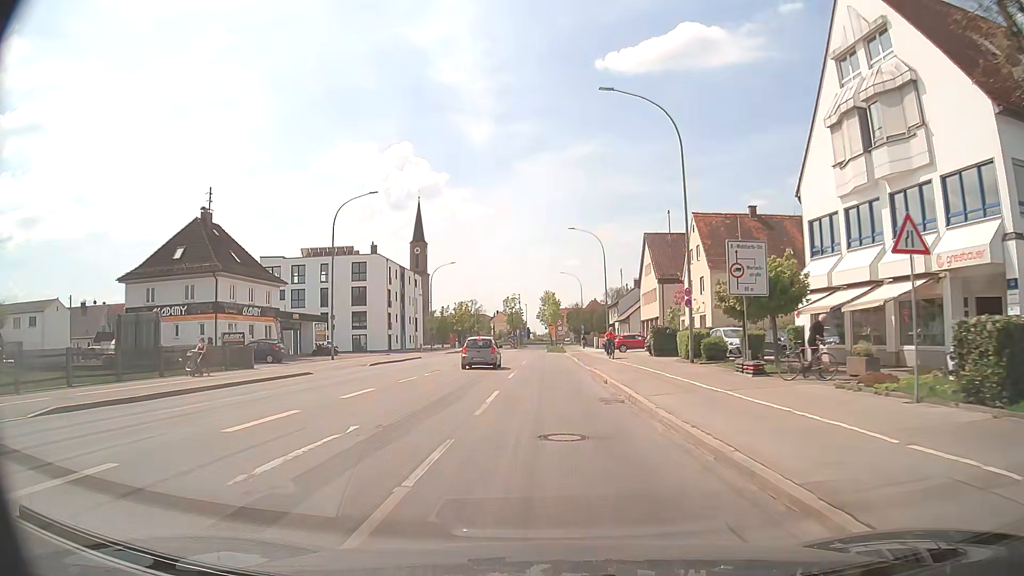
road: tertiary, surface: asphalt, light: Day
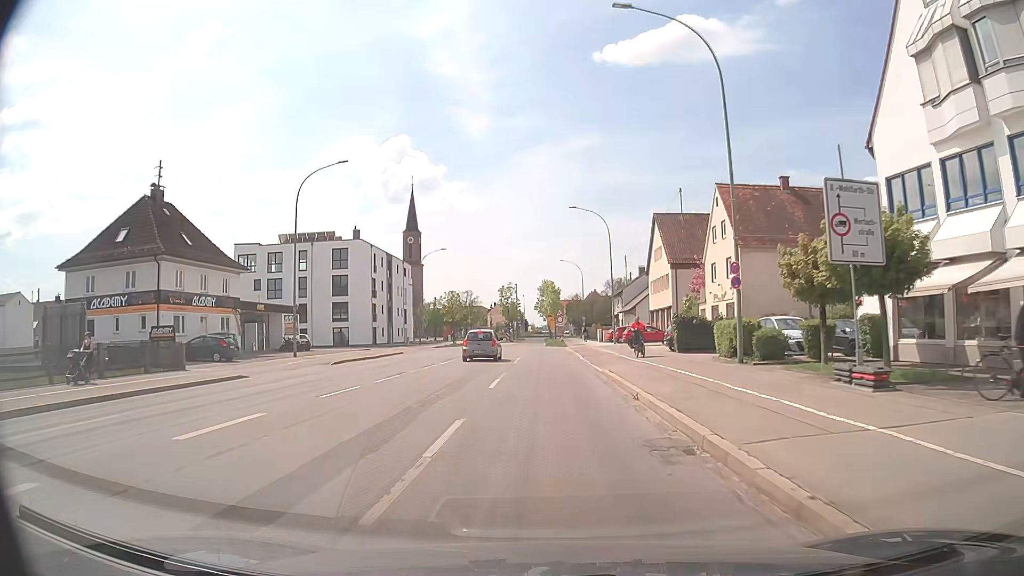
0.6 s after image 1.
(0.0, +7.4) m; 0°
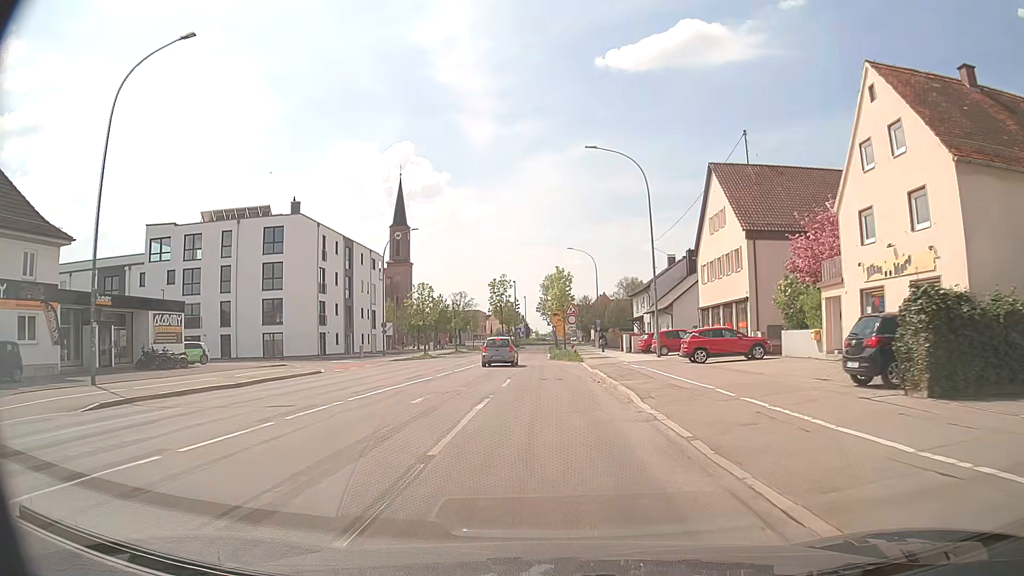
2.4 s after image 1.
(-0.1, +21.3) m; -1°
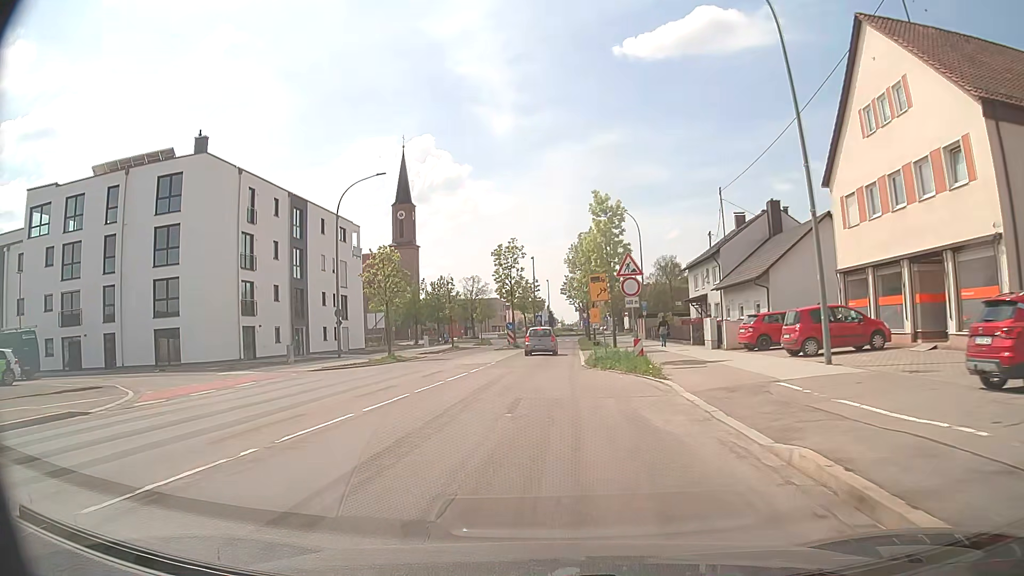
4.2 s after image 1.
(0.0, +20.8) m; -2°
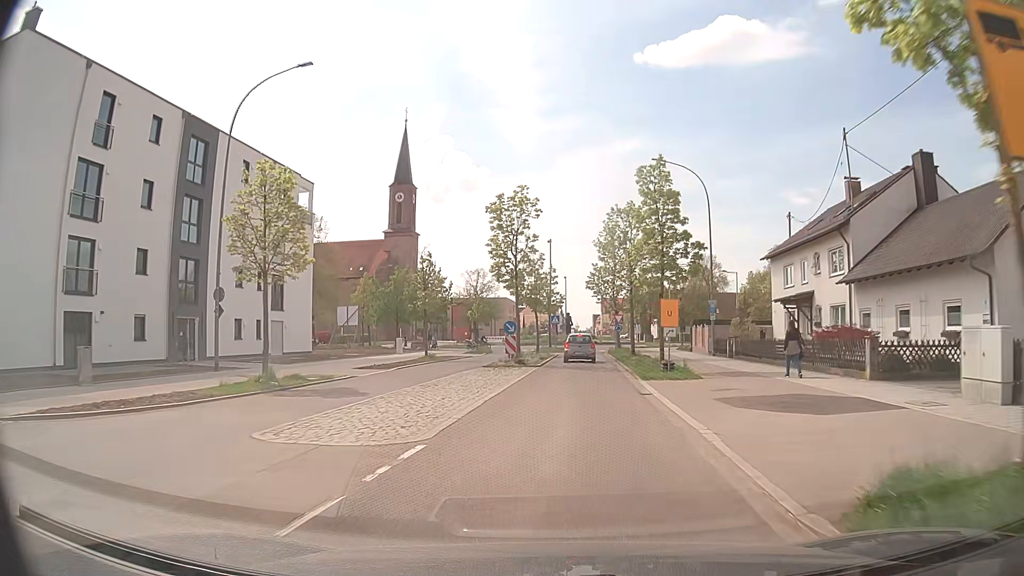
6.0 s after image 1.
(-0.6, +19.4) m; -1°
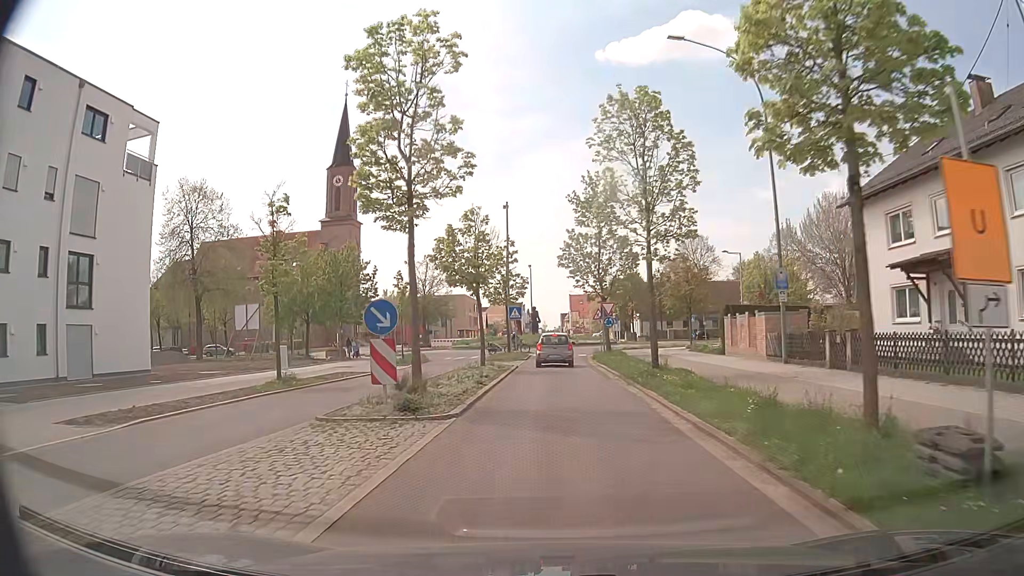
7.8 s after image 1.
(+0.5, +17.6) m; +3°
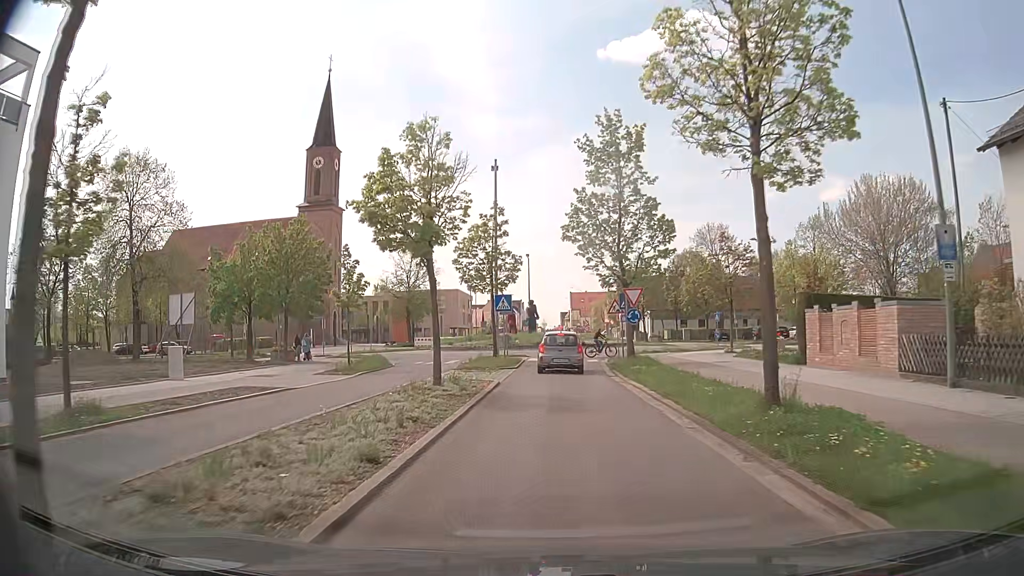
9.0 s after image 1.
(0.0, +10.6) m; -1°
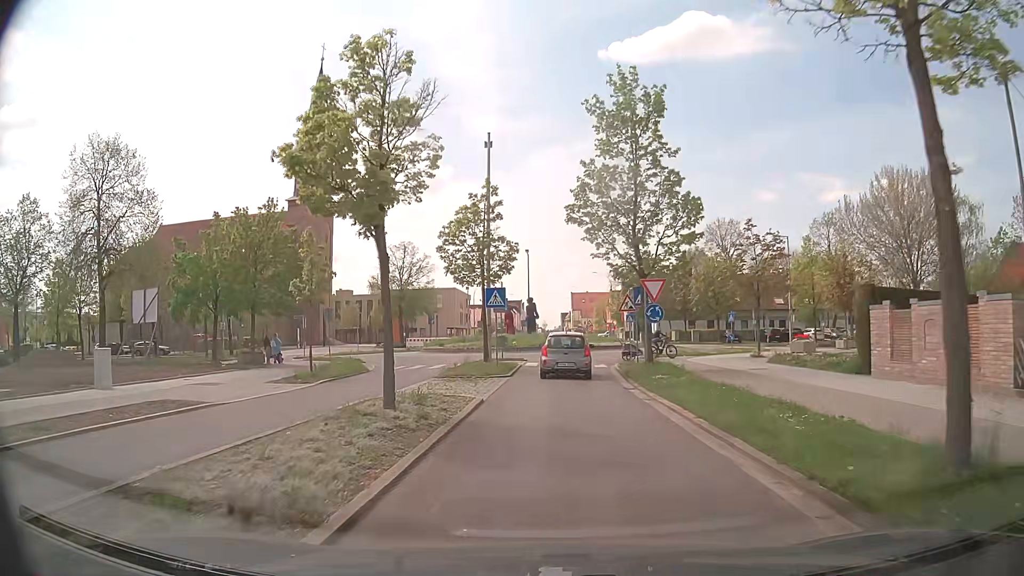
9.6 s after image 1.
(+0.1, +4.7) m; +1°
(0, +10) (0, +20) (+1, +30) (+4, +39) (+10, +47) (+18, +54) (+27, +58) (+36, +61) (+46, +64) (+56, +67) m
